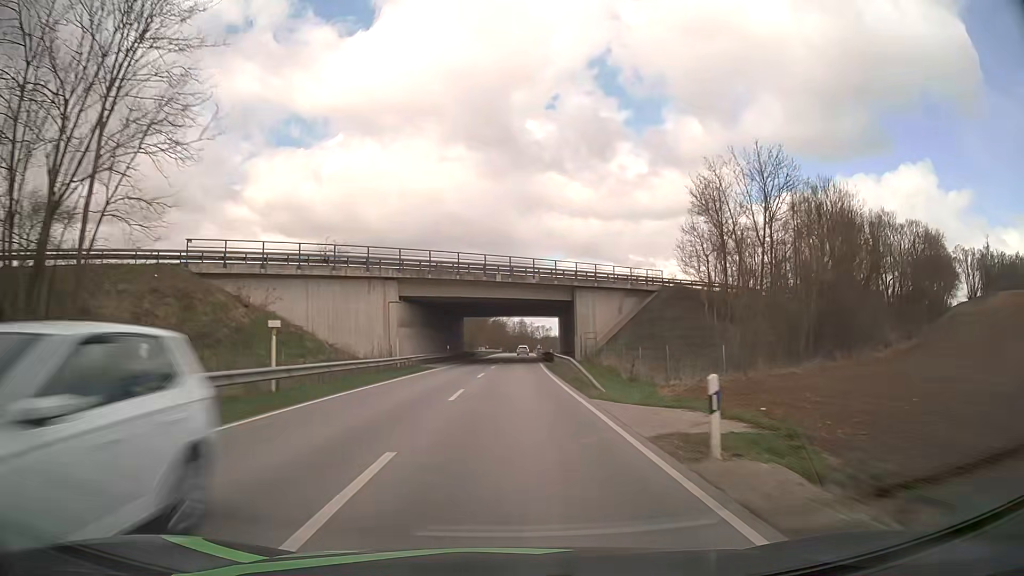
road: secondary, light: Day
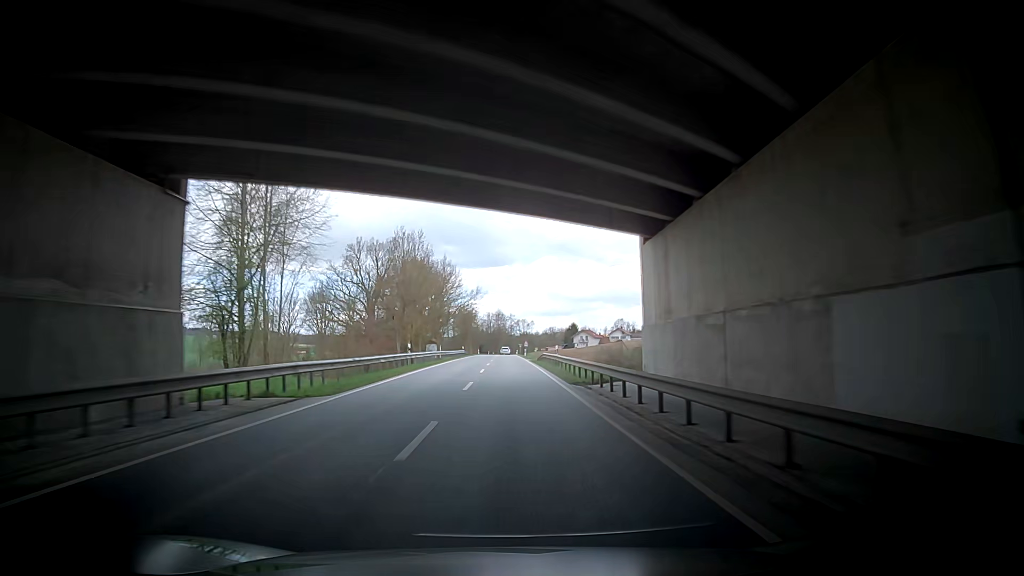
(+1.5, +68.5) m; +3°
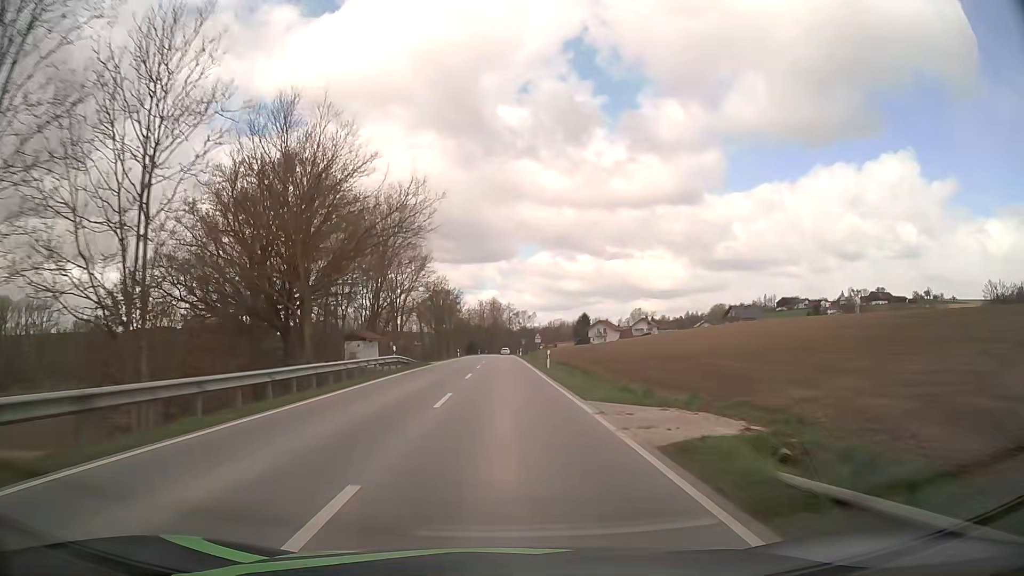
(0.0, +53.7) m; -1°
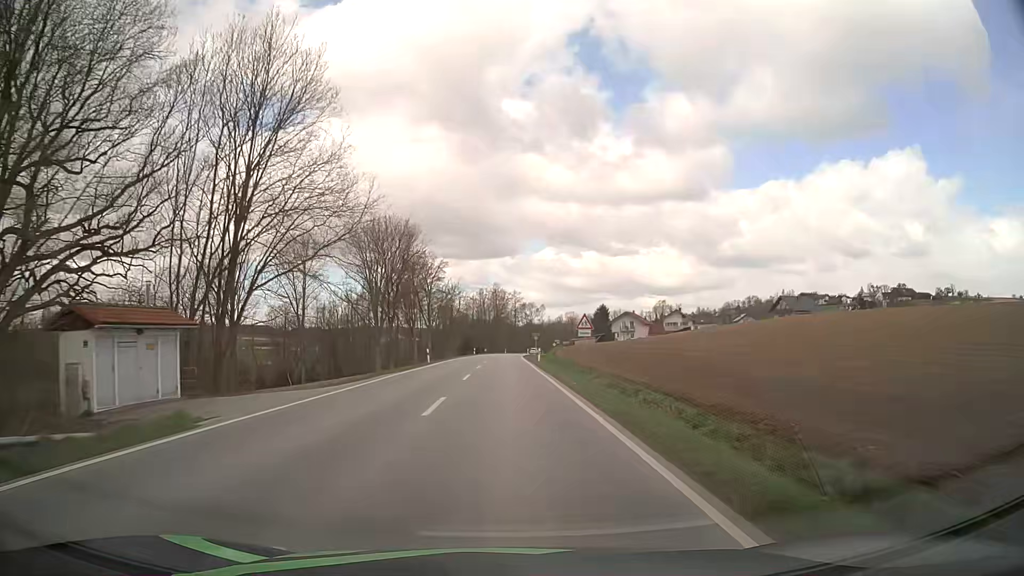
(-0.1, +37.9) m; 0°
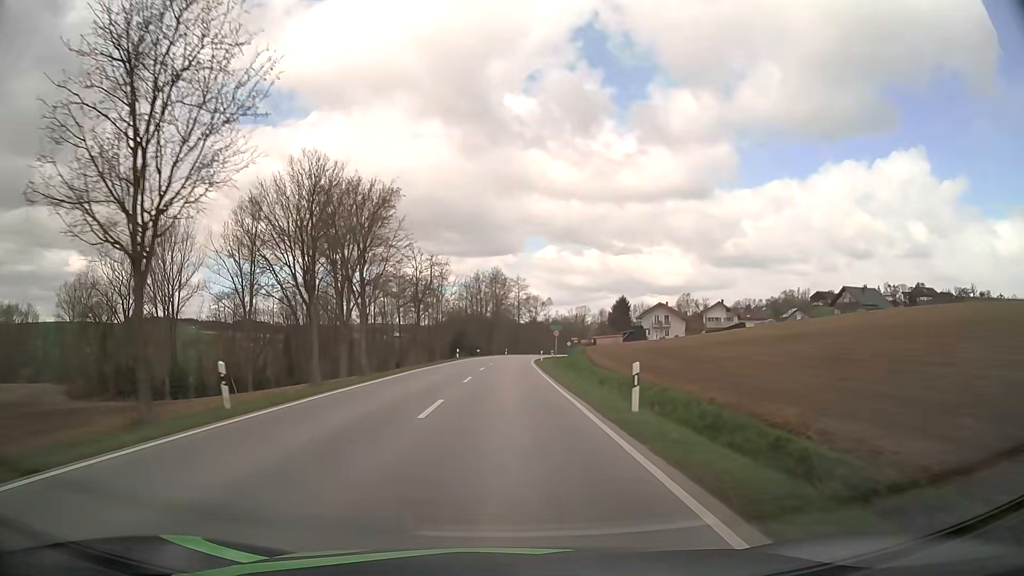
(0.0, +36.1) m; 0°
(0, +10) (0, +20) (0, +30) (0, +40) (0, +50) (+1, +60) (+1, +70) (+2, +80) (+3, +90) (+4, +100) m
